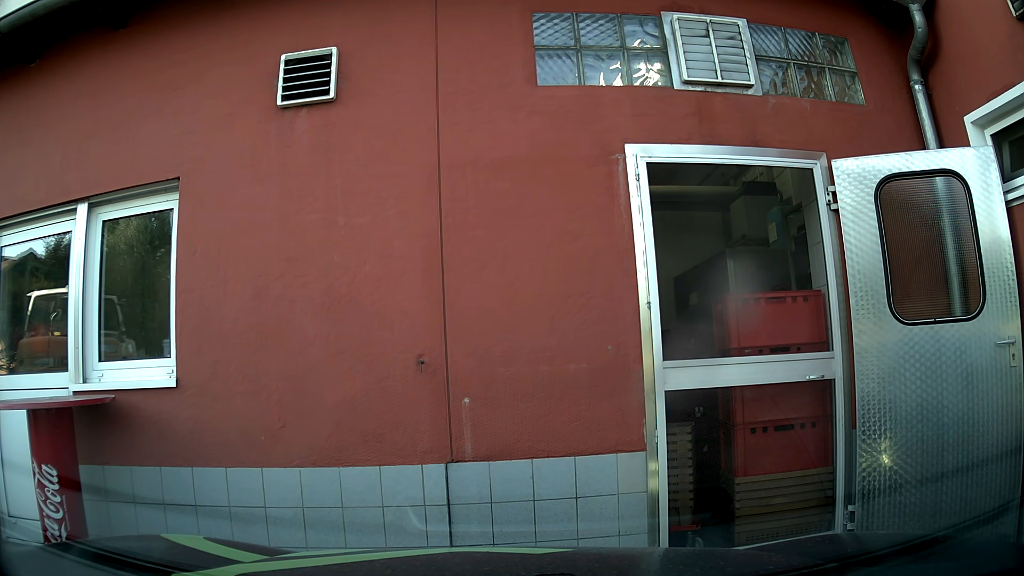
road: tertiary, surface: asphalt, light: Day
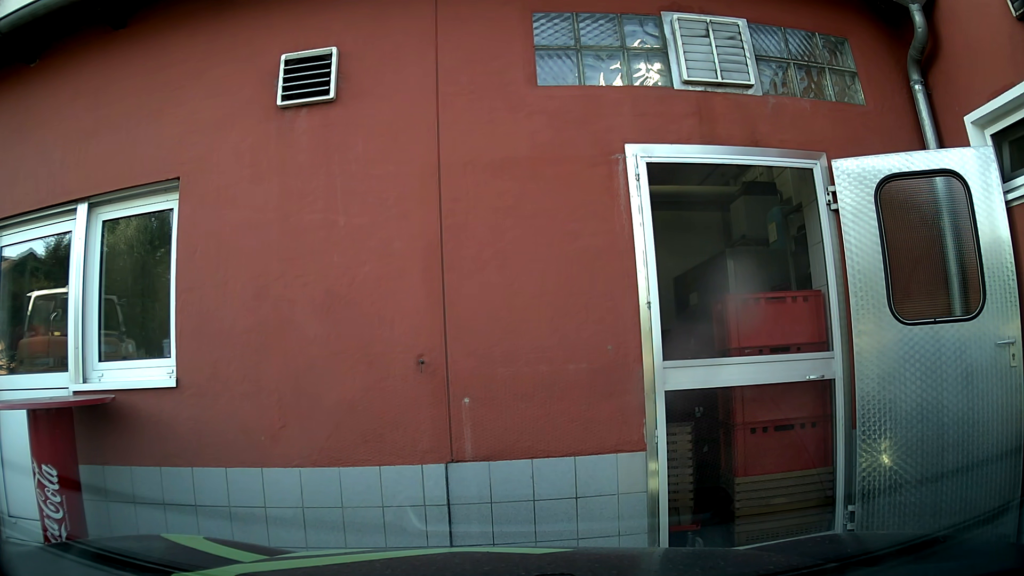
(0.0, 0.0) m; 0°
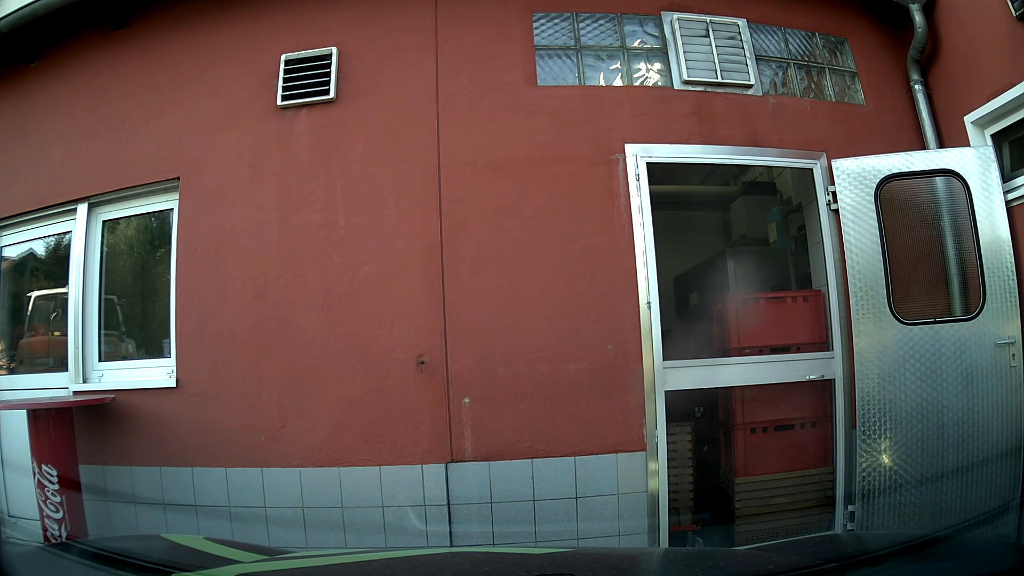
(0.0, 0.0) m; 0°
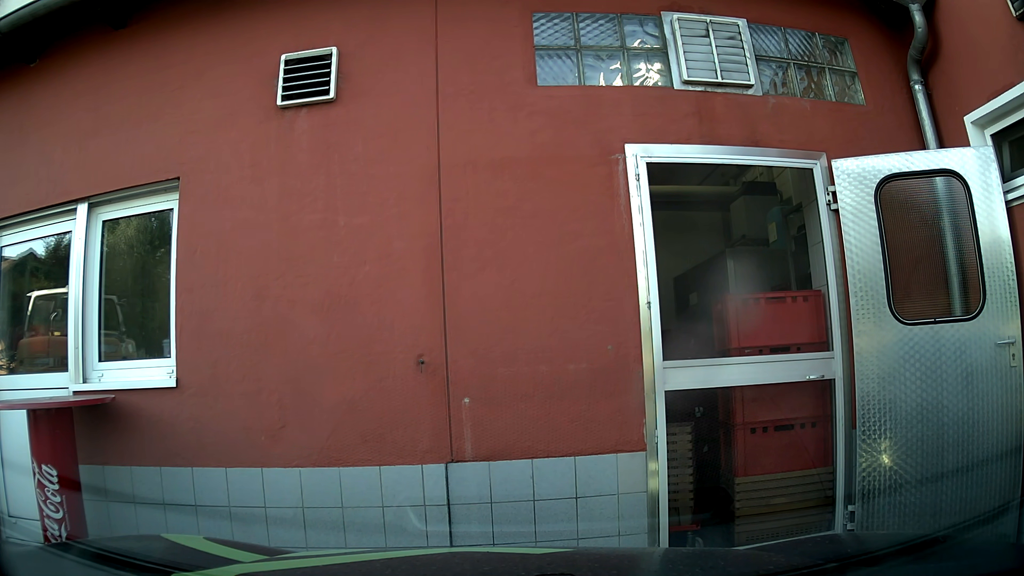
(0.0, 0.0) m; 0°
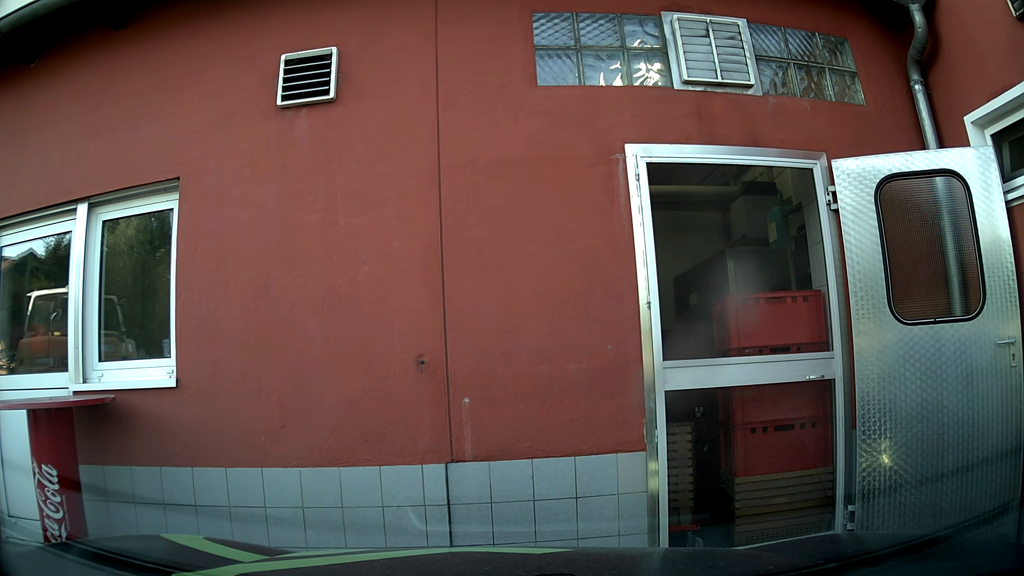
(0.0, 0.0) m; 0°
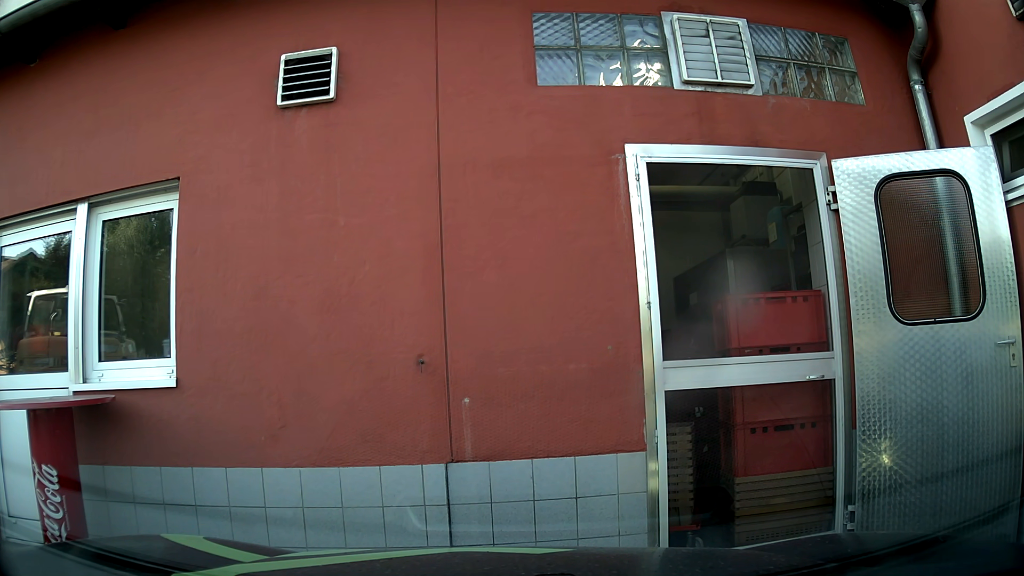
(0.0, 0.0) m; 0°
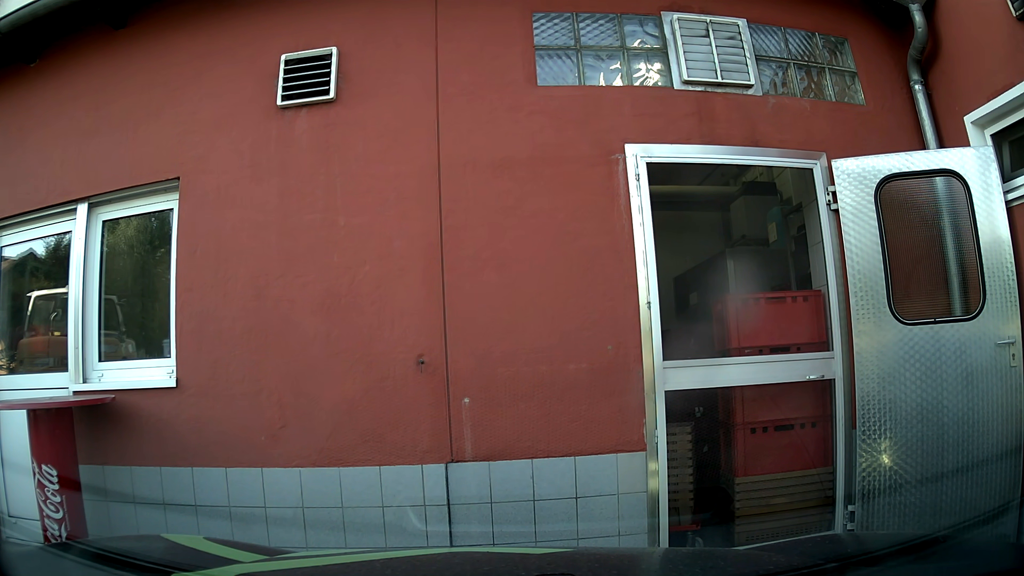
(0.0, 0.0) m; 0°
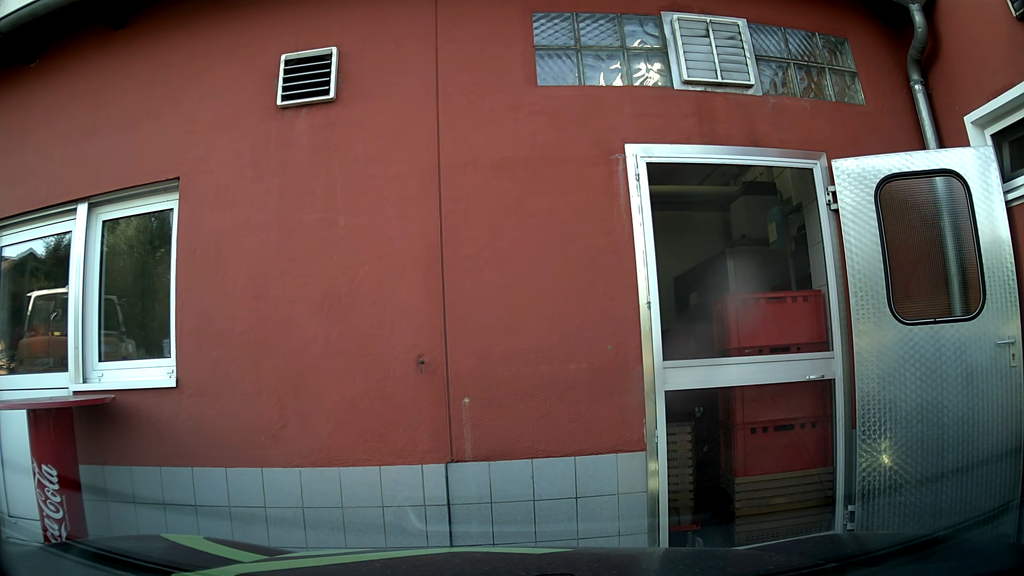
(0.0, 0.0) m; 0°
